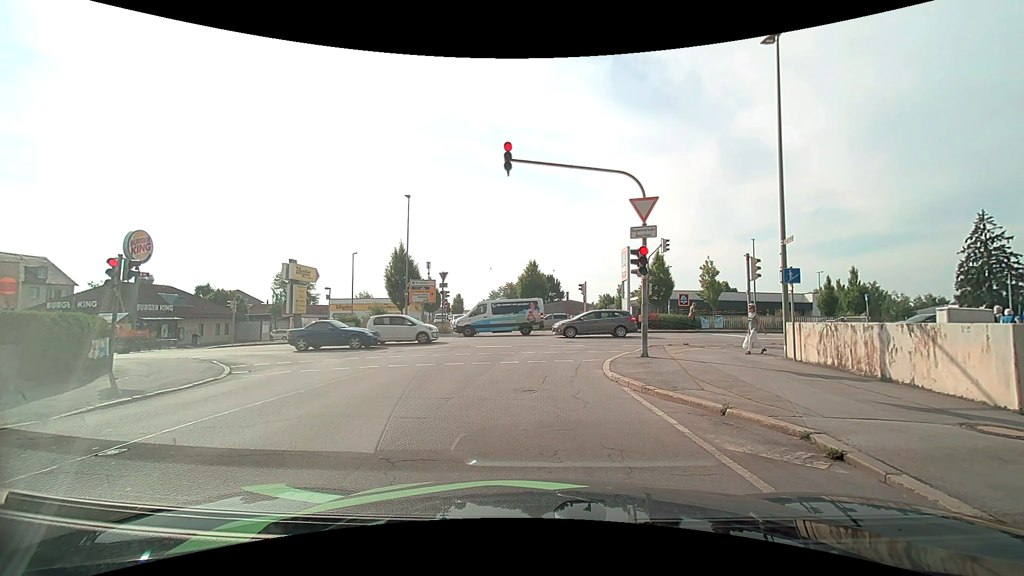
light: Day
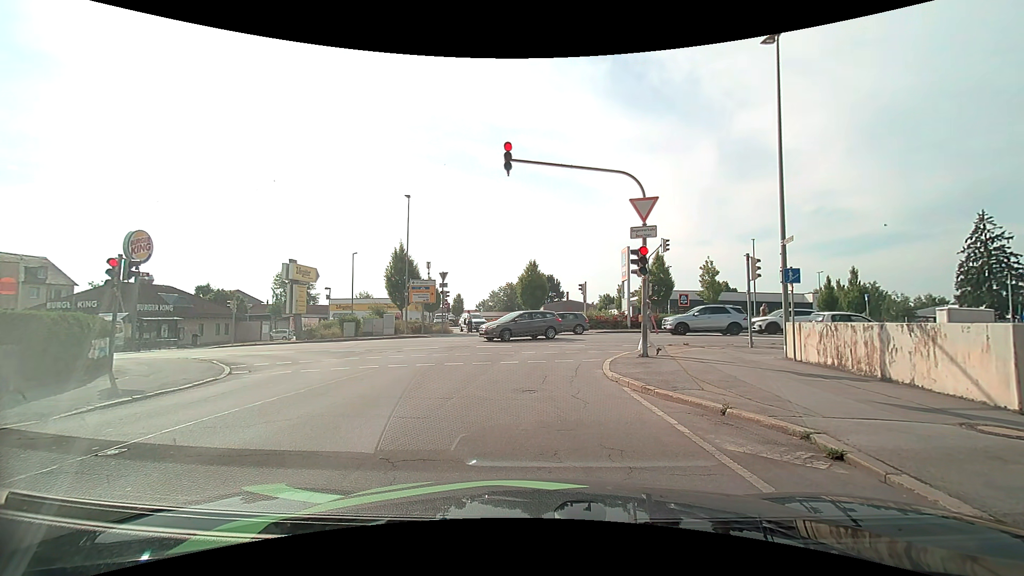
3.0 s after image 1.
(0.0, 0.0) m; 0°
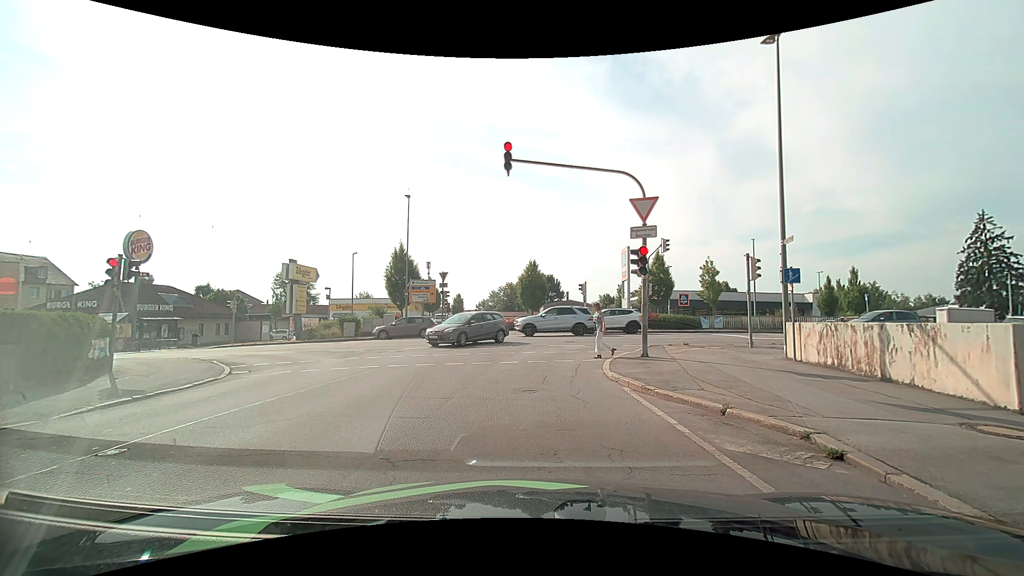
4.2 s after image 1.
(0.0, 0.0) m; 0°
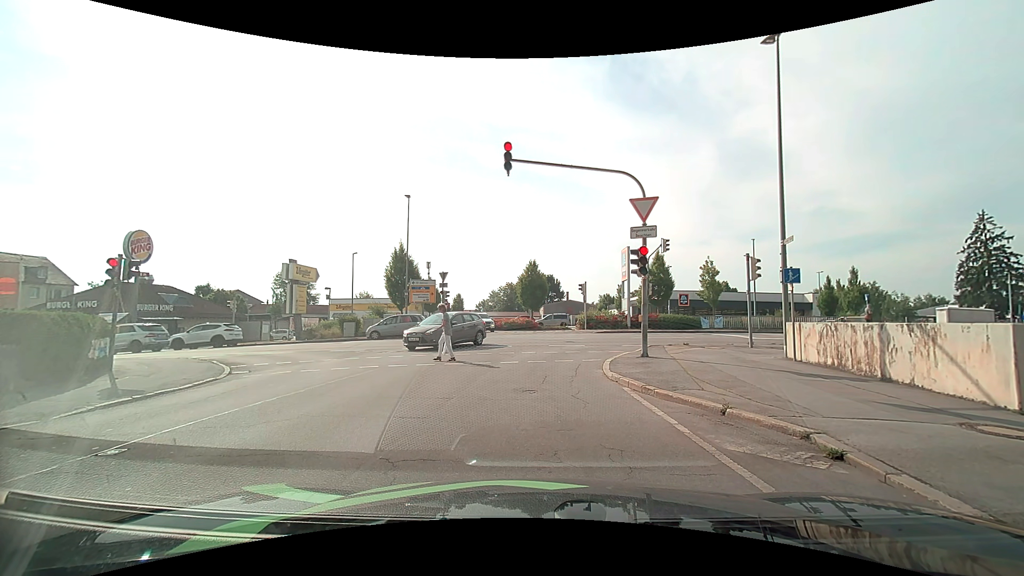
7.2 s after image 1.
(0.0, 0.0) m; 0°
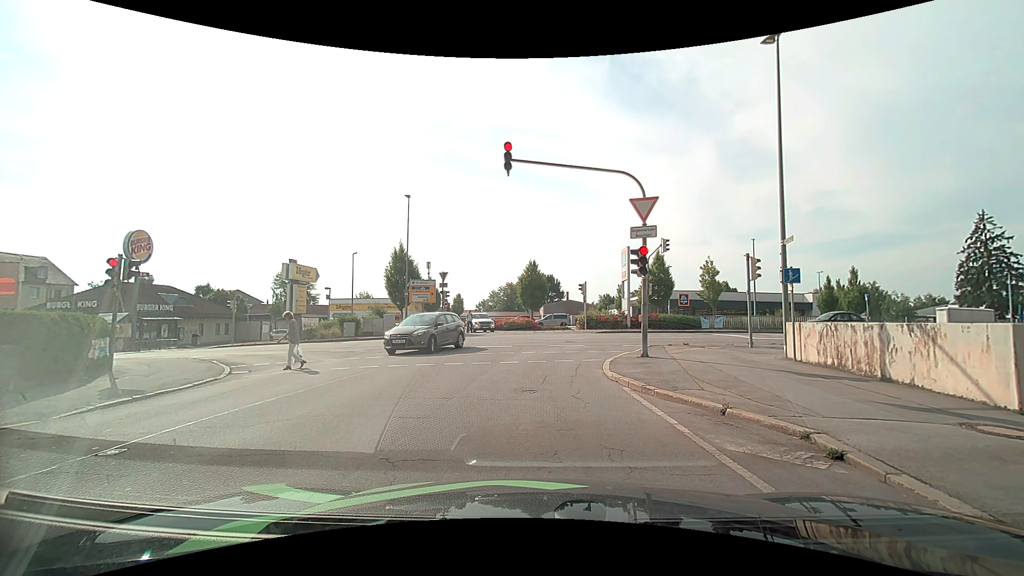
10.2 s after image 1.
(0.0, 0.0) m; 0°
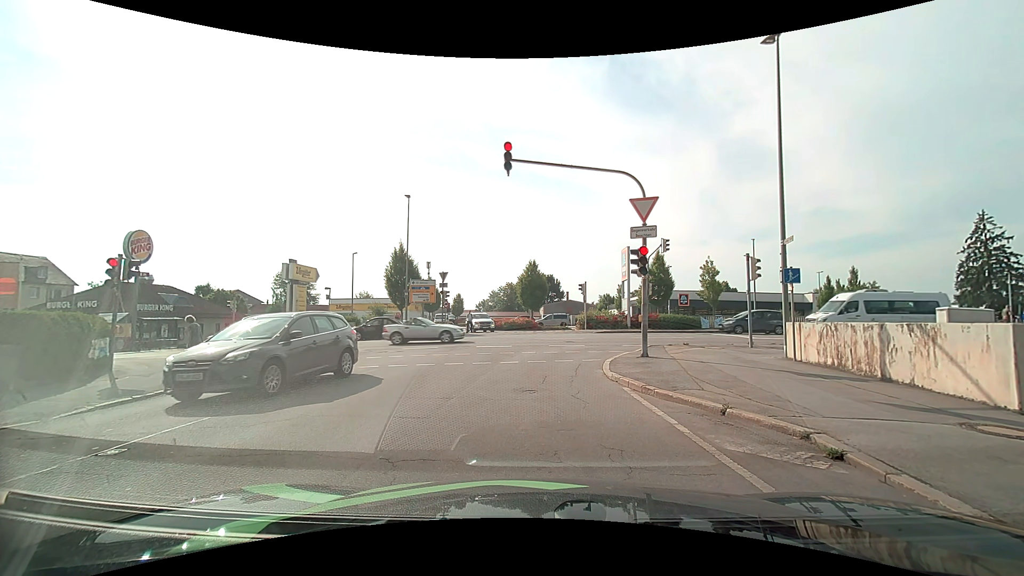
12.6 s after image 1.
(0.0, 0.0) m; 0°
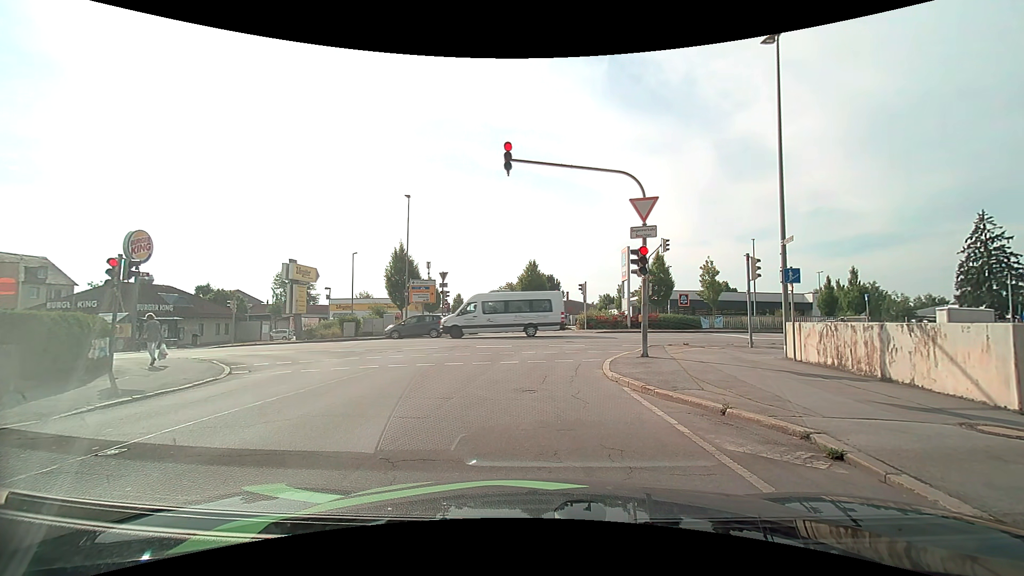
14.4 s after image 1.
(0.0, 0.0) m; 0°
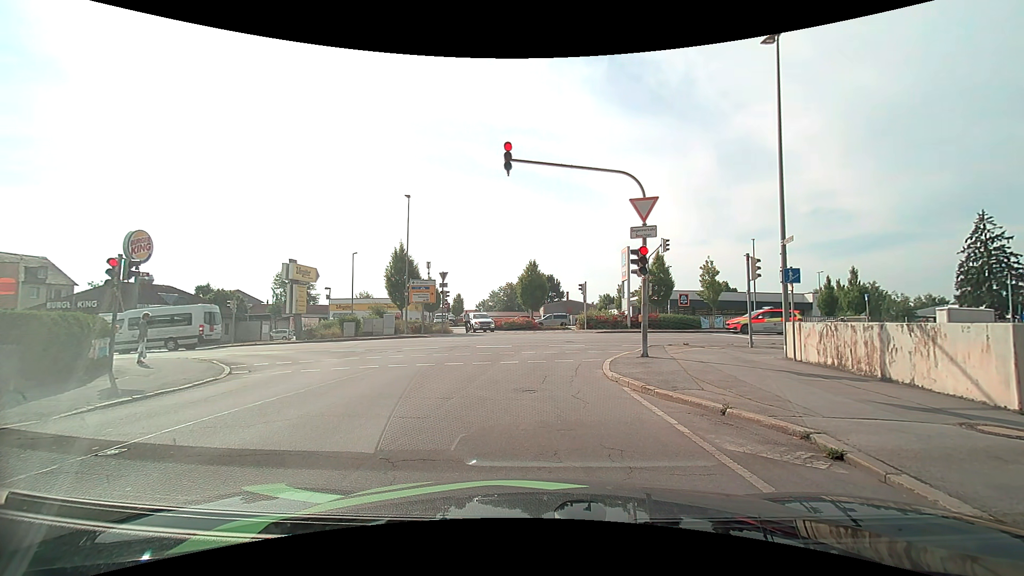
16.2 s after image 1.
(0.0, 0.0) m; 0°
(0, +10) (+1, +20) (+8, +26) (+18, +27) (+28, +27) (+38, +27) (+48, +27) (+58, +27) (+68, +26) (+78, +26) m
